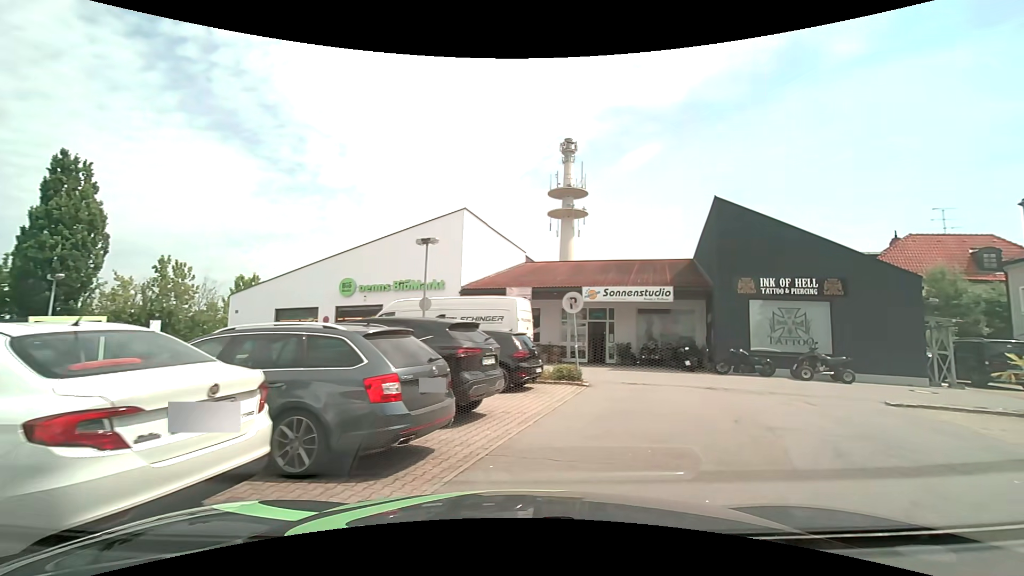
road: service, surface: asphalt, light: Day
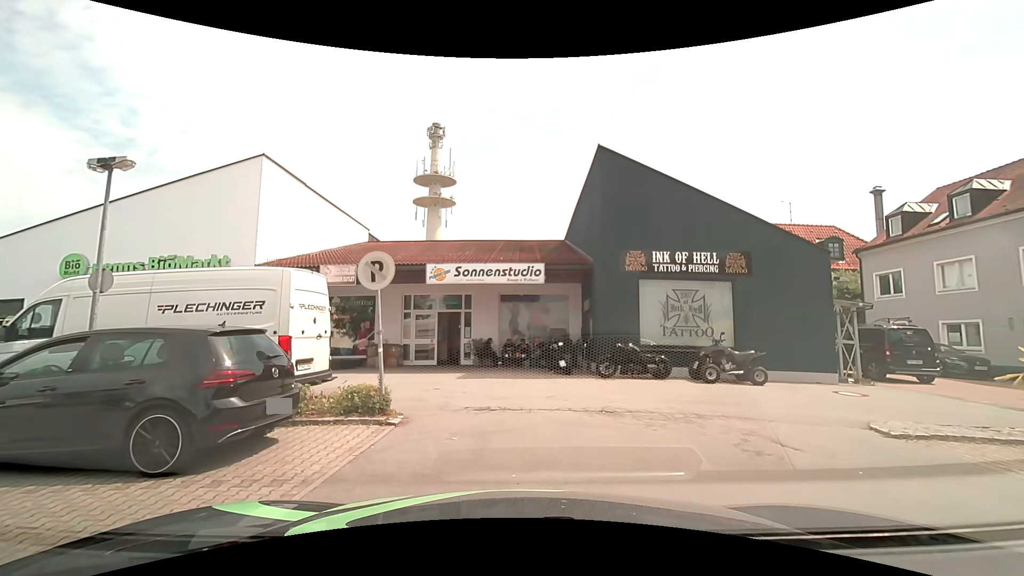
(+1.3, +6.2) m; +16°
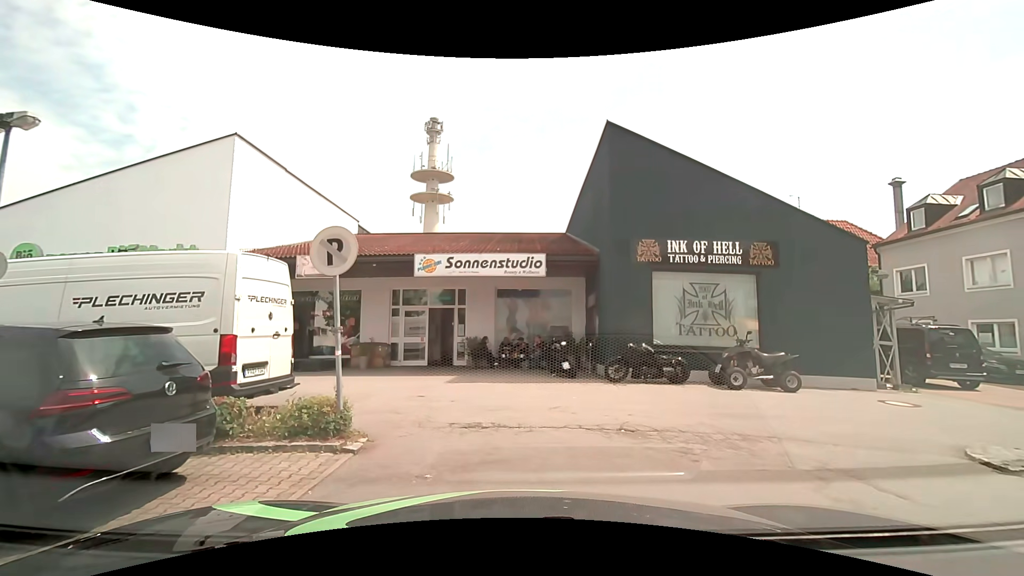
(0.0, +1.7) m; -1°
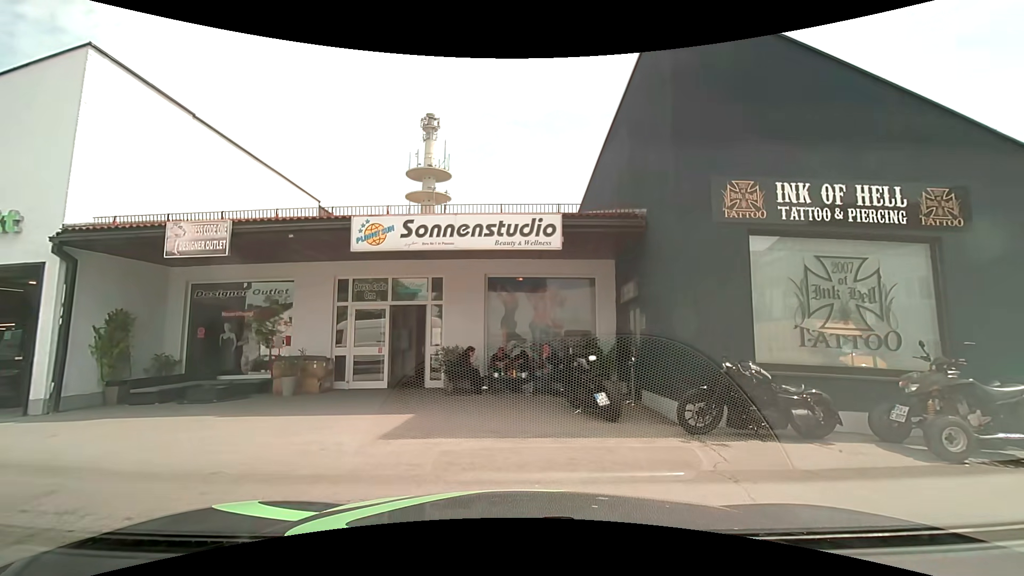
(+0.1, +5.8) m; 0°
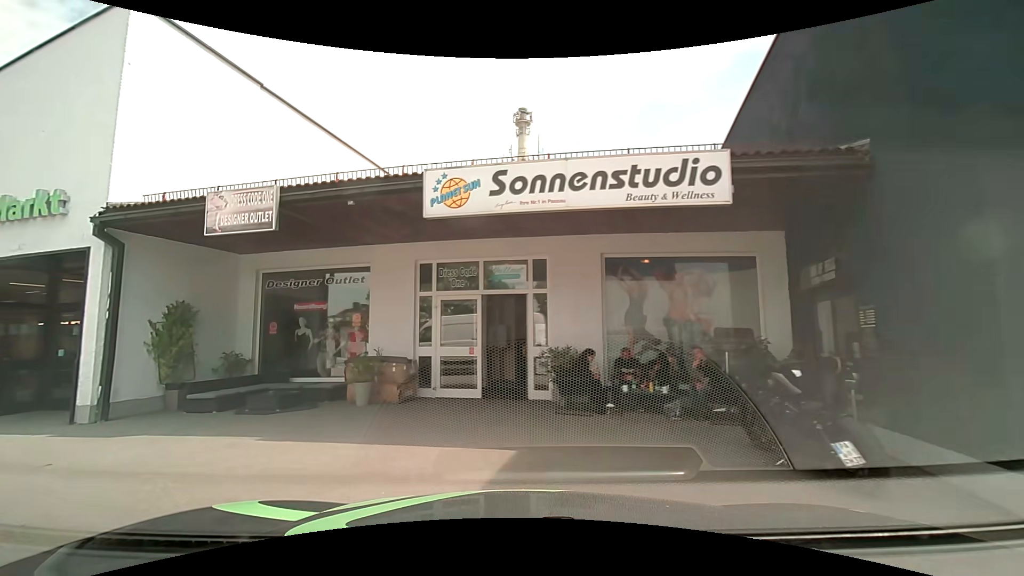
(-0.2, +3.0) m; -9°
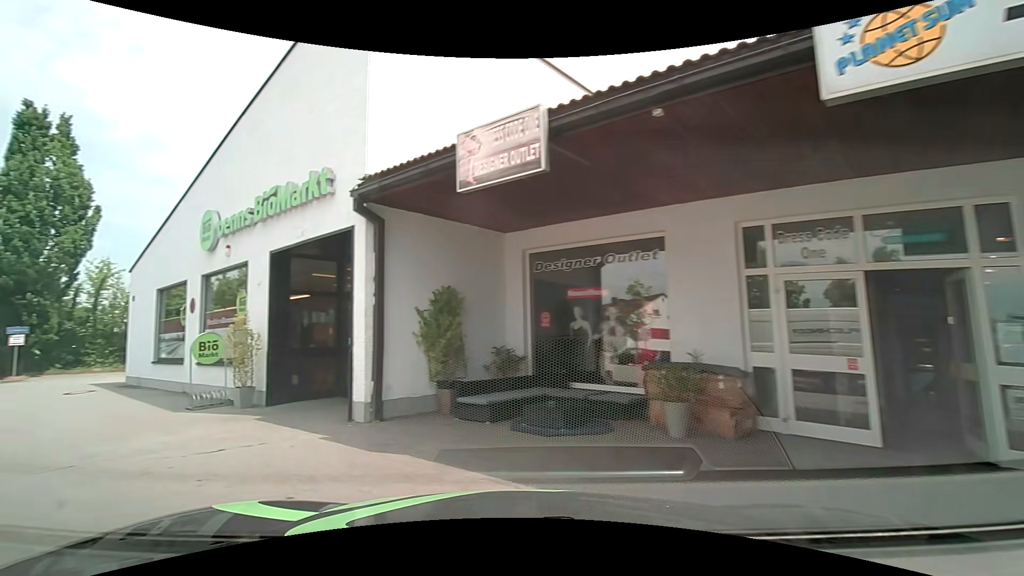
(-0.8, +3.3) m; -30°
